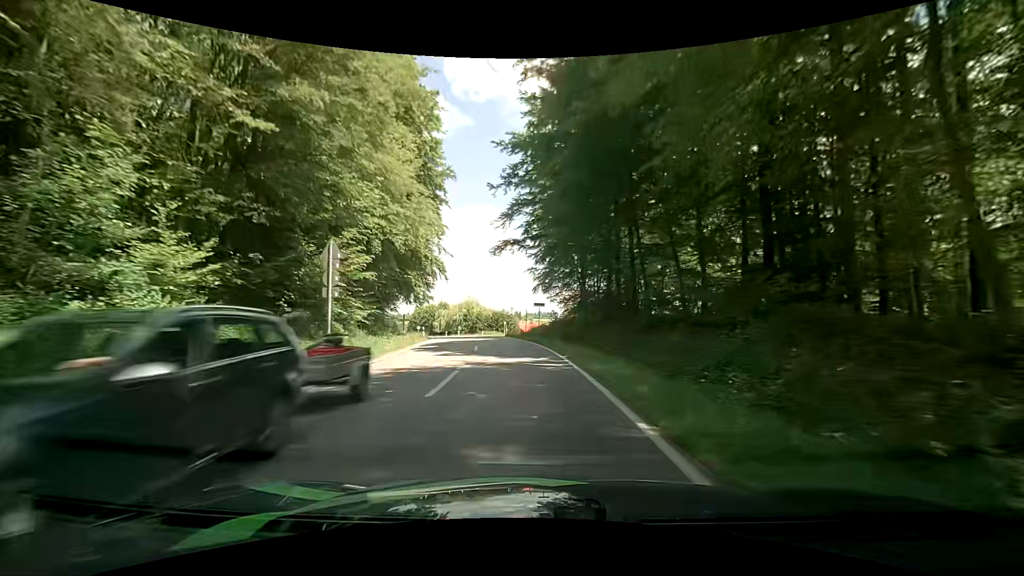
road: tertiary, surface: asphalt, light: Day
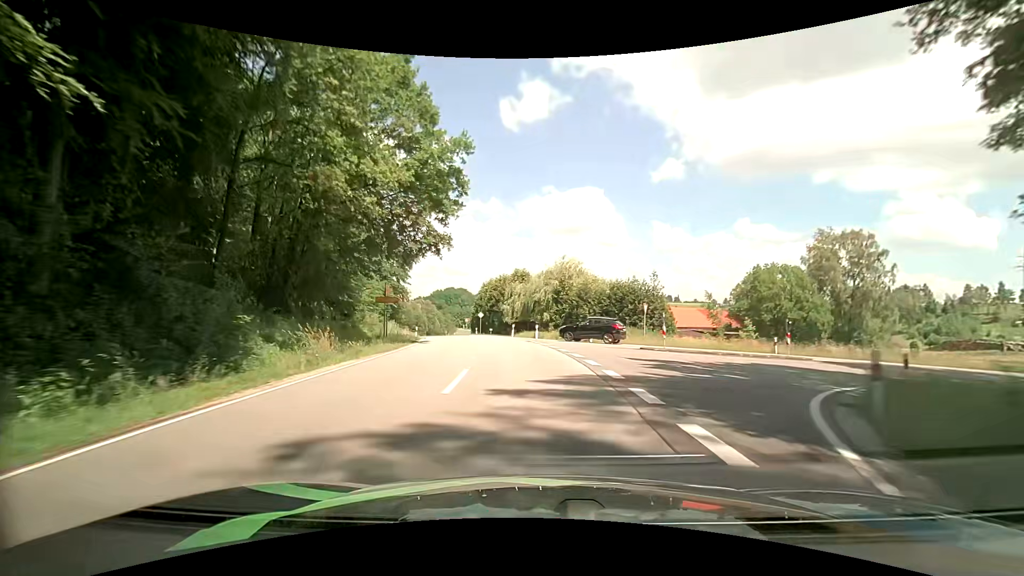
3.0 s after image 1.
(-5.2, +50.0) m; -12°
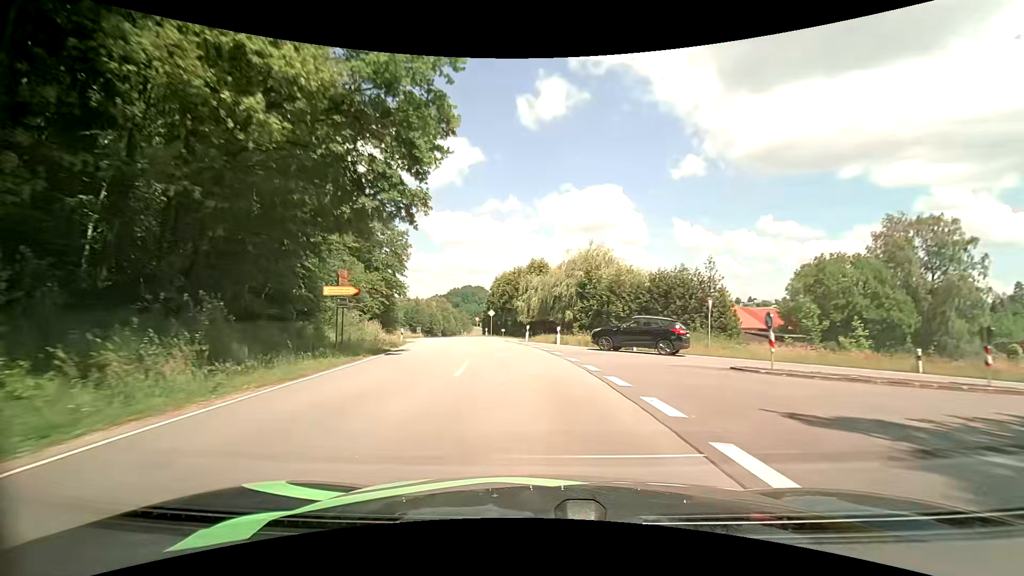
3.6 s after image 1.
(-0.1, +9.8) m; -2°
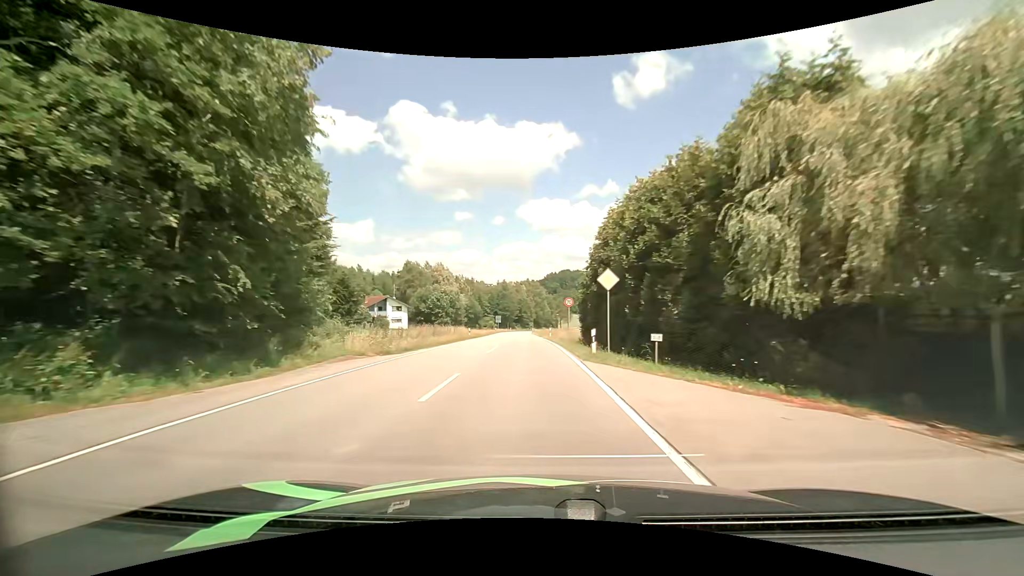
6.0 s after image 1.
(-4.5, +40.6) m; -12°
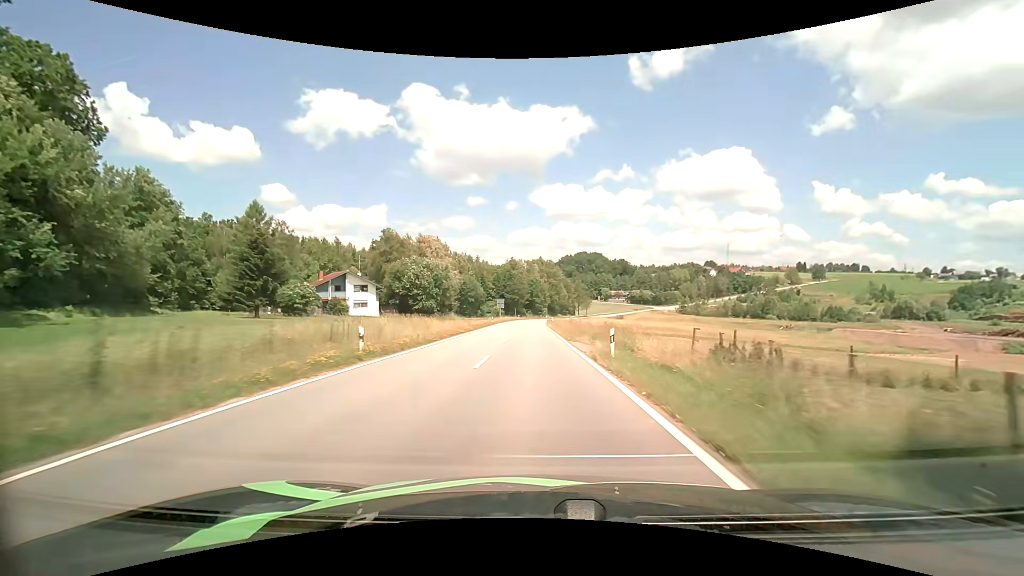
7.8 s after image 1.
(-0.9, +33.1) m; -2°
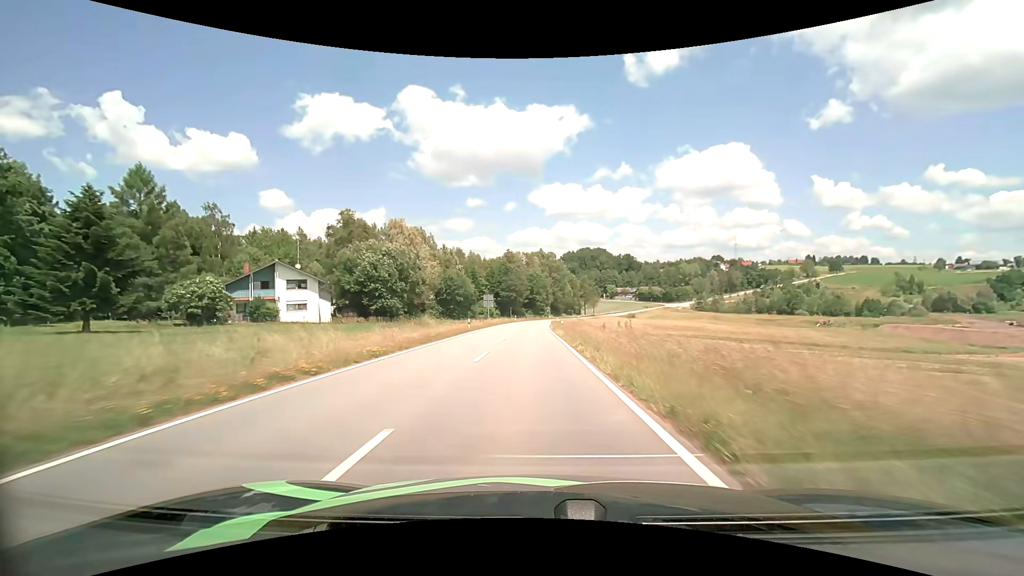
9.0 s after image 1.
(0.0, +23.1) m; 0°
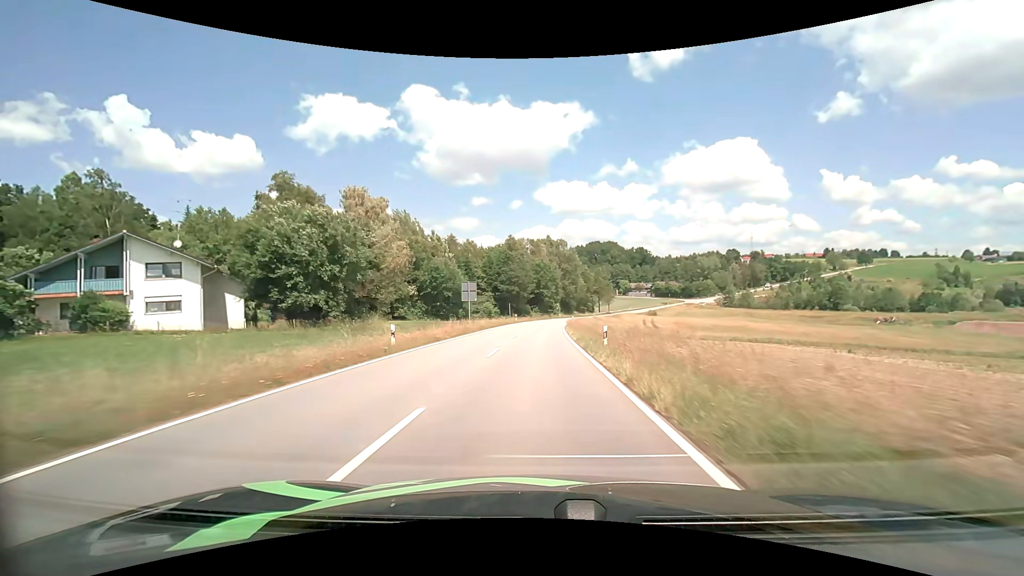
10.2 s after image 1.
(-0.2, +23.8) m; -1°
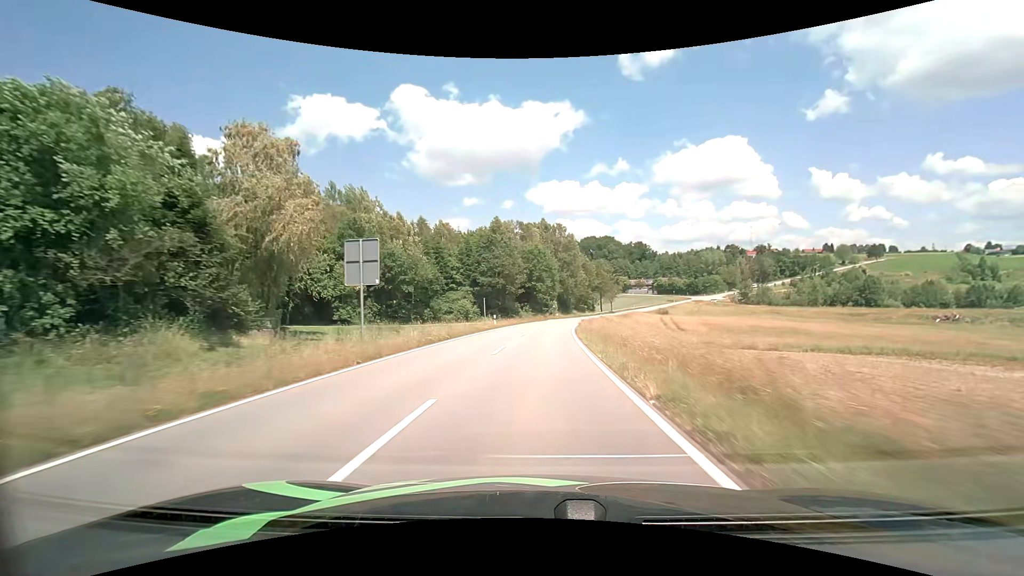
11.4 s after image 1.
(+0.1, +24.3) m; +1°
(0, +10) (0, +20) (+1, +30) (+1, +40) (+2, +50) (+3, +60) (+5, +70) (+6, +80) (+8, +89) (+11, +99) m
